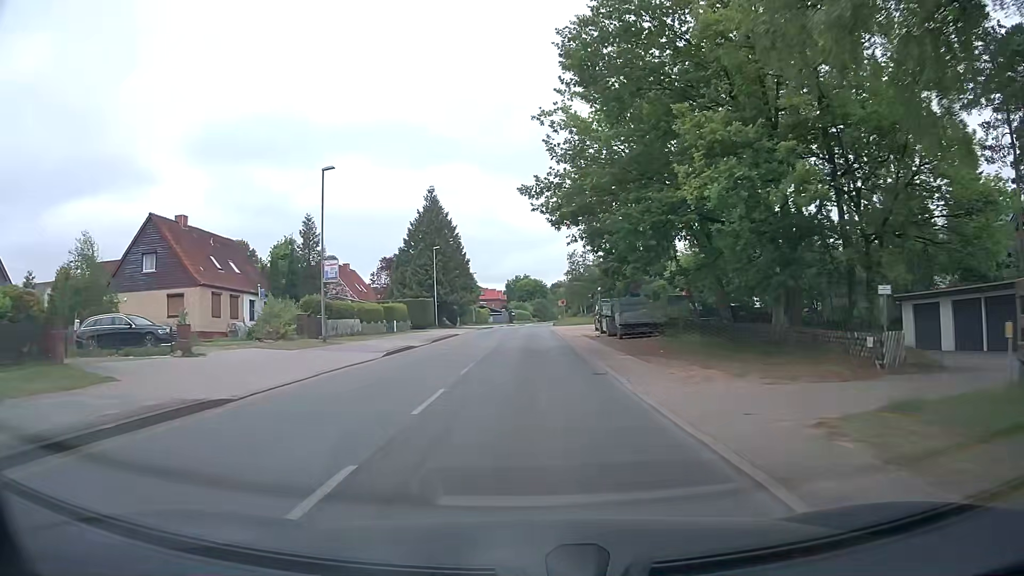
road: tertiary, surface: asphalt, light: Day
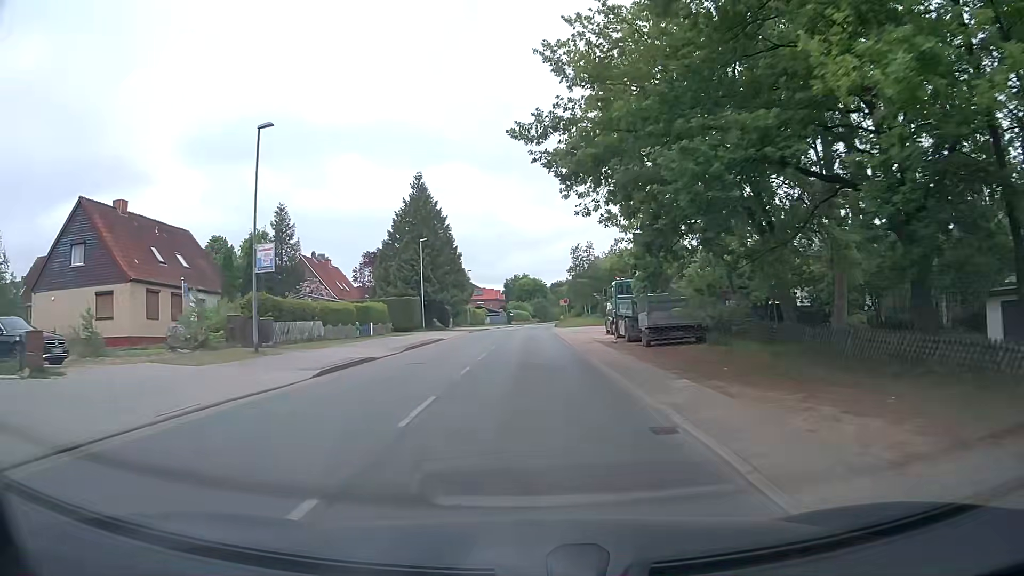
(0.0, +7.3) m; 0°
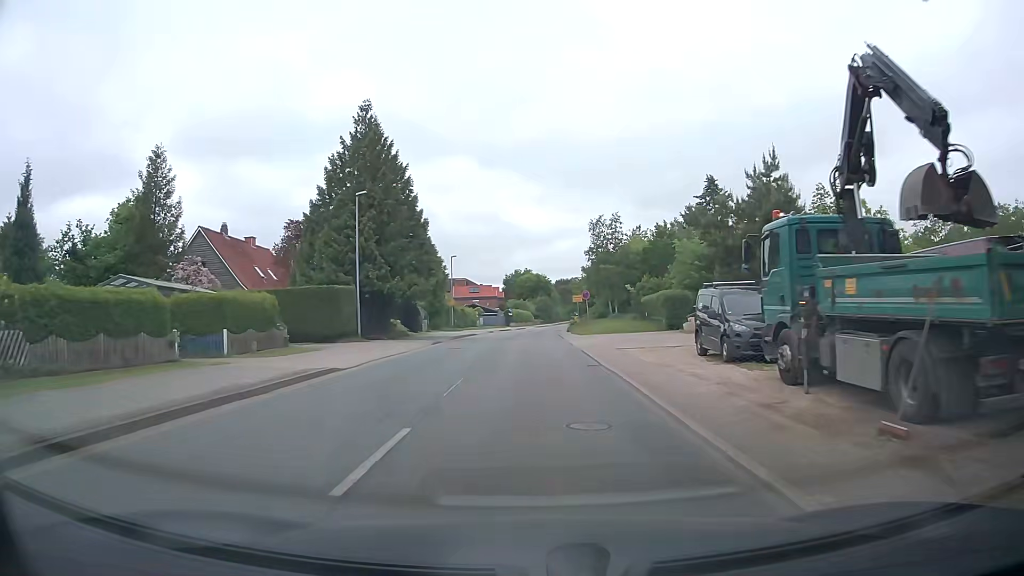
(-0.1, +21.7) m; 0°
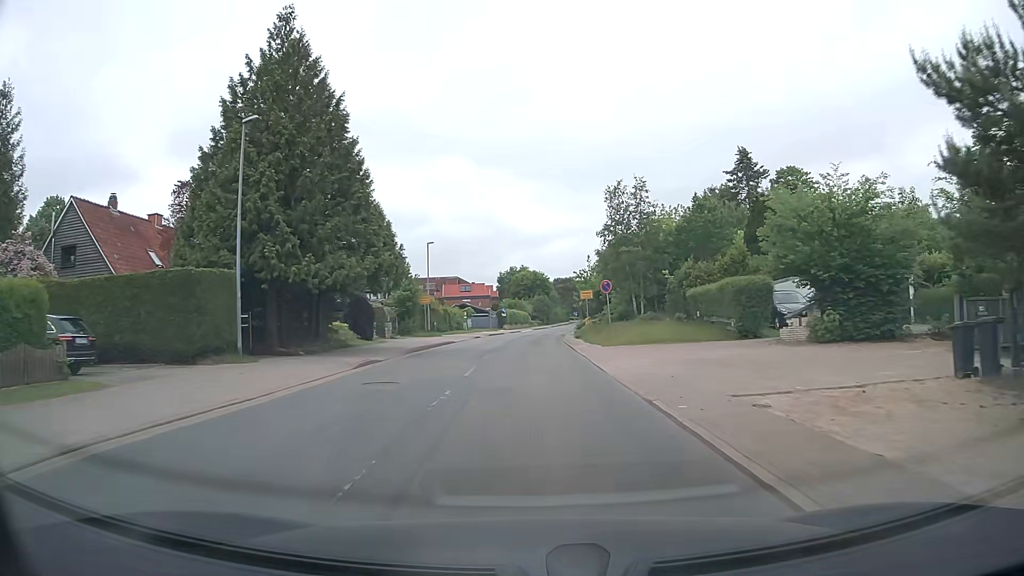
(0.0, +14.2) m; 0°
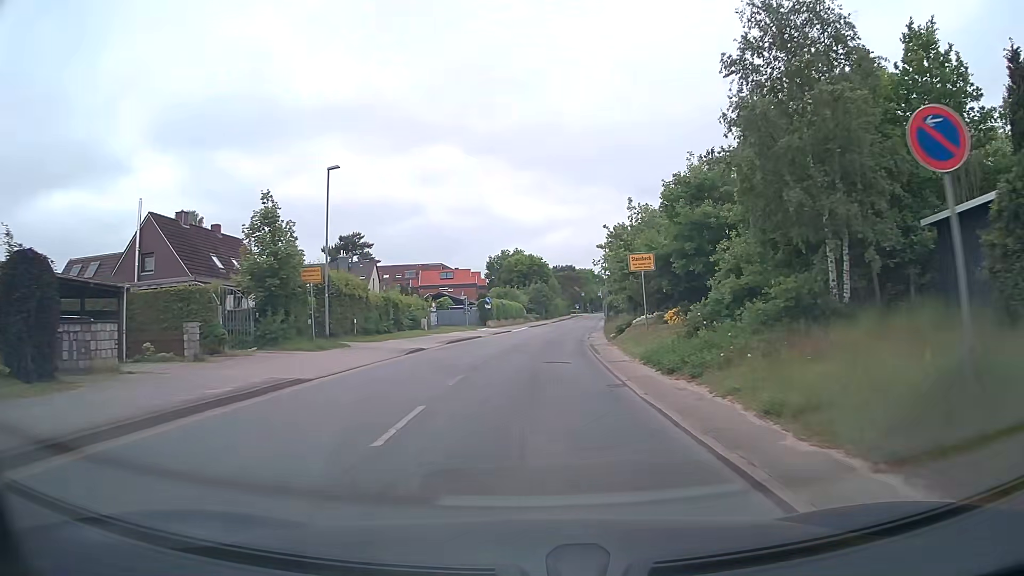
(-0.1, +27.3) m; 0°
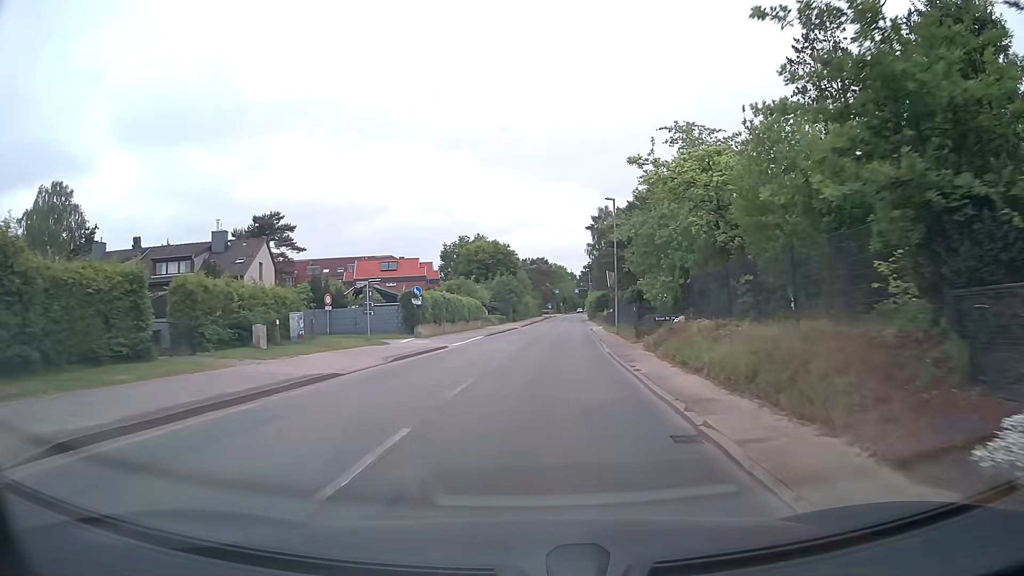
(+0.5, +27.0) m; +2°
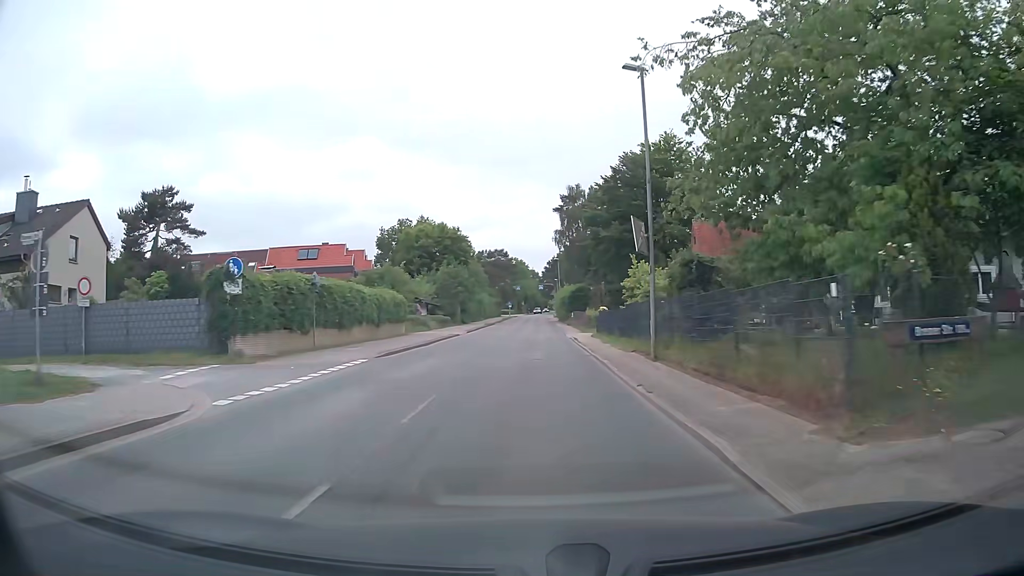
(+0.8, +21.3) m; +3°
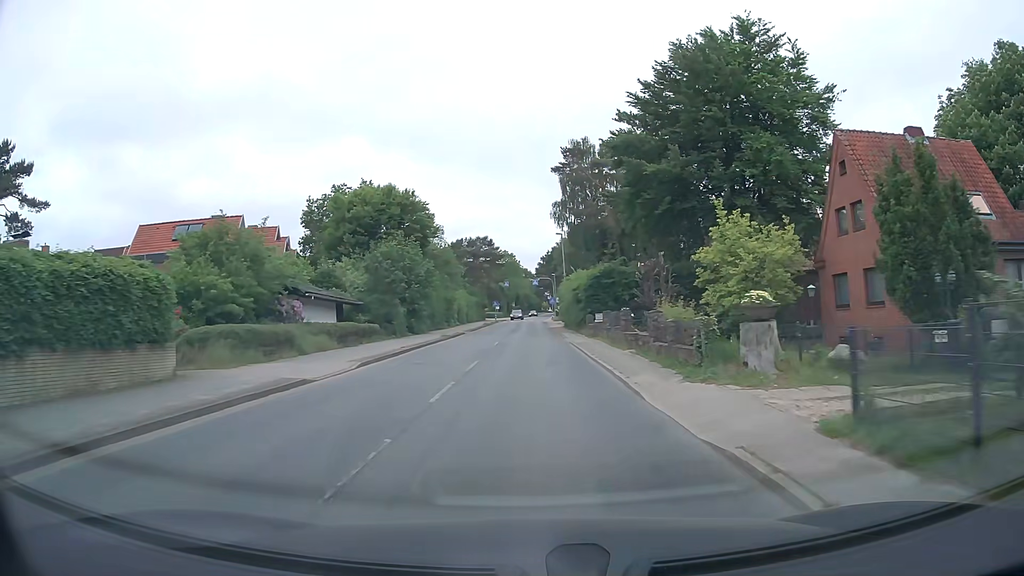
(+0.2, +28.9) m; +1°
(0, +10) (0, +20) (0, +30) (0, +40) (0, +50) (0, +60) (0, +70) (0, +80) (0, +90) (0, +100) m
